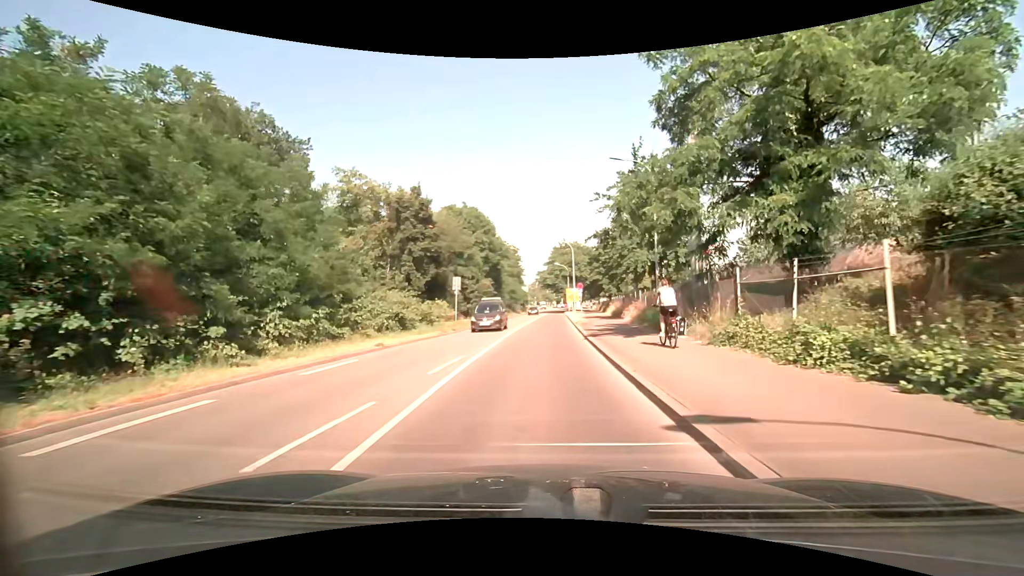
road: secondary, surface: asphalt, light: Day
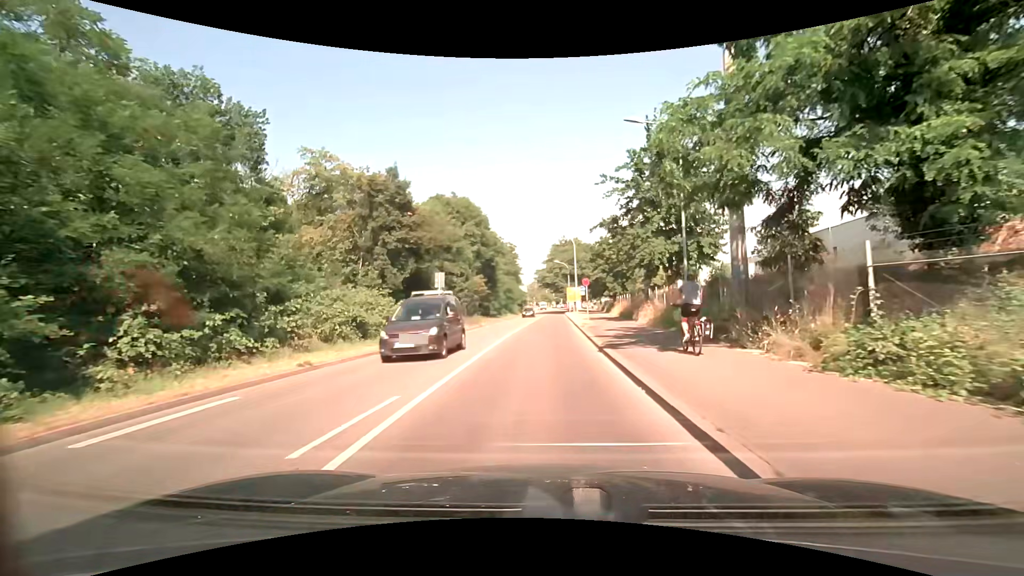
(0.0, +5.7) m; 0°
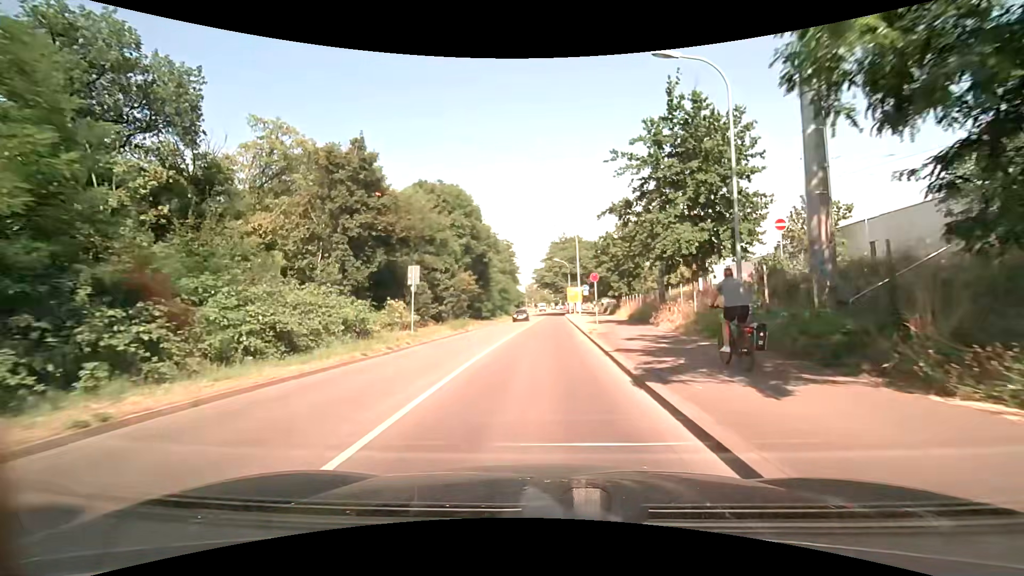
(0.0, +6.0) m; +1°
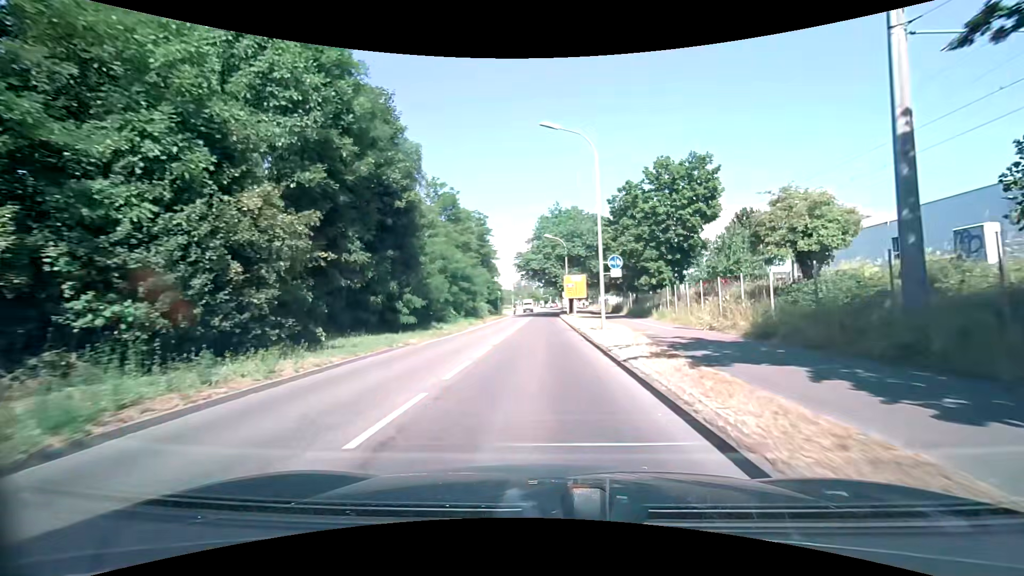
(0.0, +26.2) m; +1°
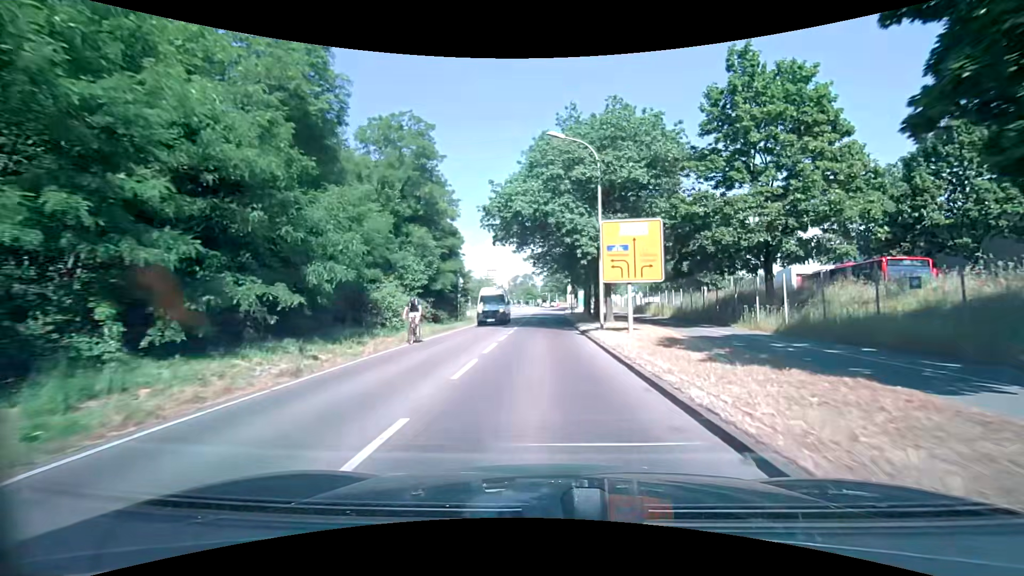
(-0.3, +33.7) m; 0°
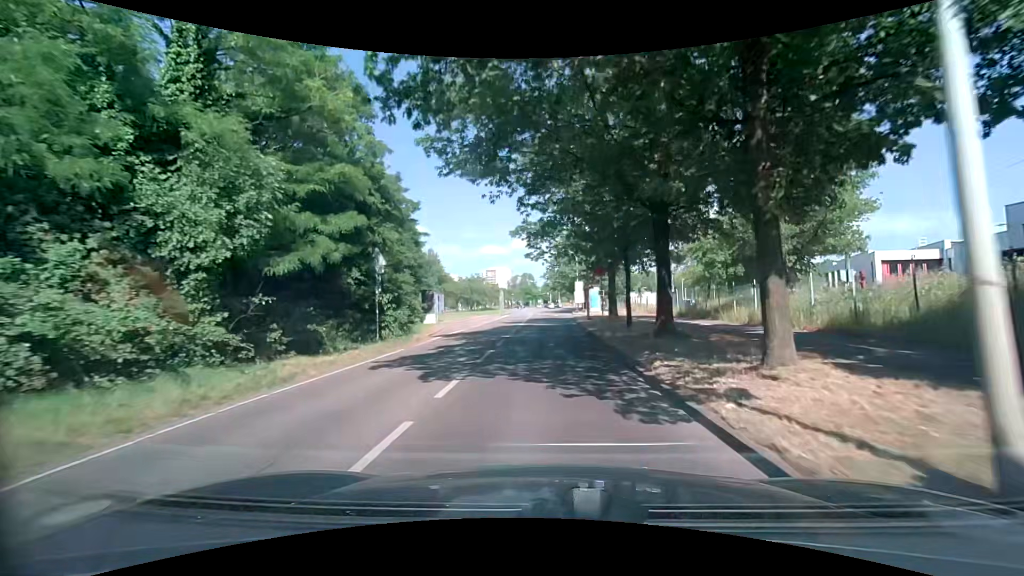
(-0.1, +19.9) m; -1°
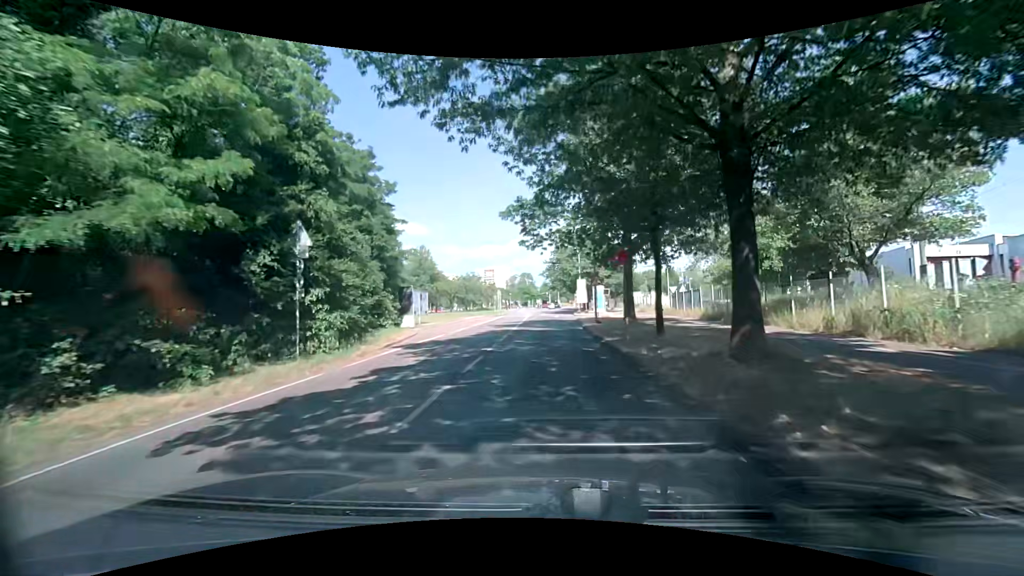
(+0.1, +6.6) m; +1°
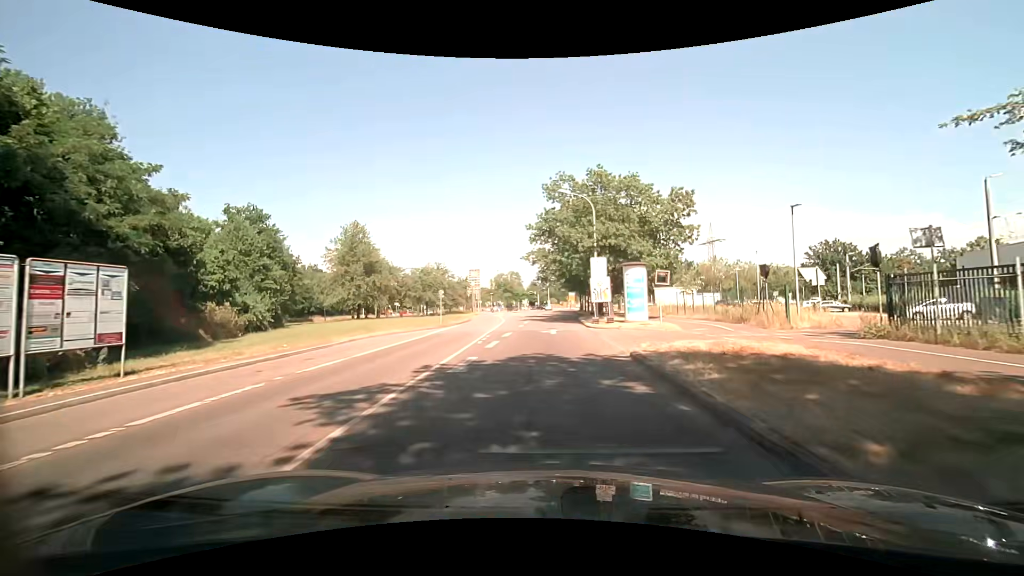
(+0.1, +31.6) m; +1°
(0, +10) (0, +20) (0, +30) (0, +40) (0, +50) (0, +60) (-1, +70) (-2, +80) (-2, +90) (-2, +100) m
